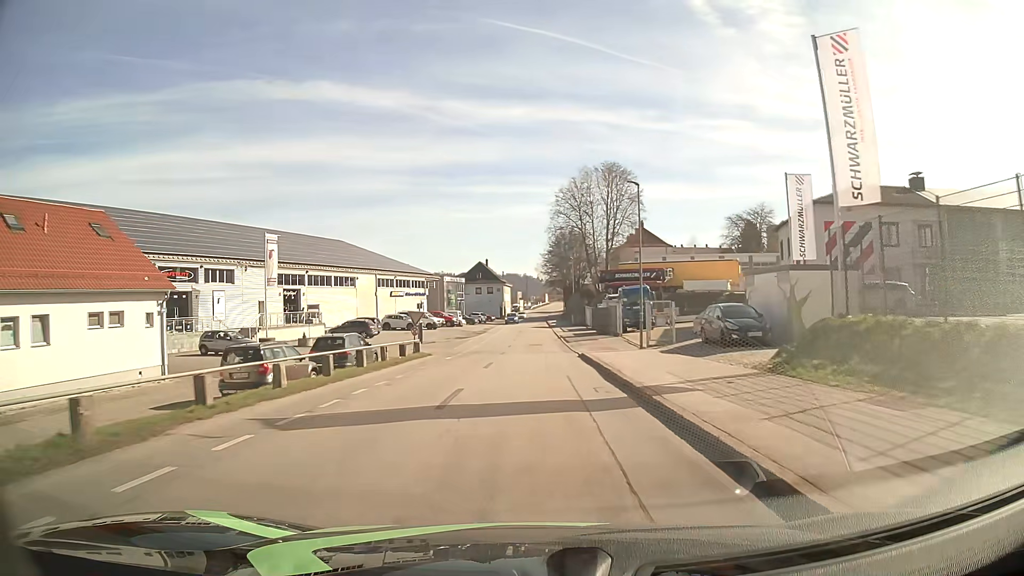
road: residential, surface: asphalt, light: Day
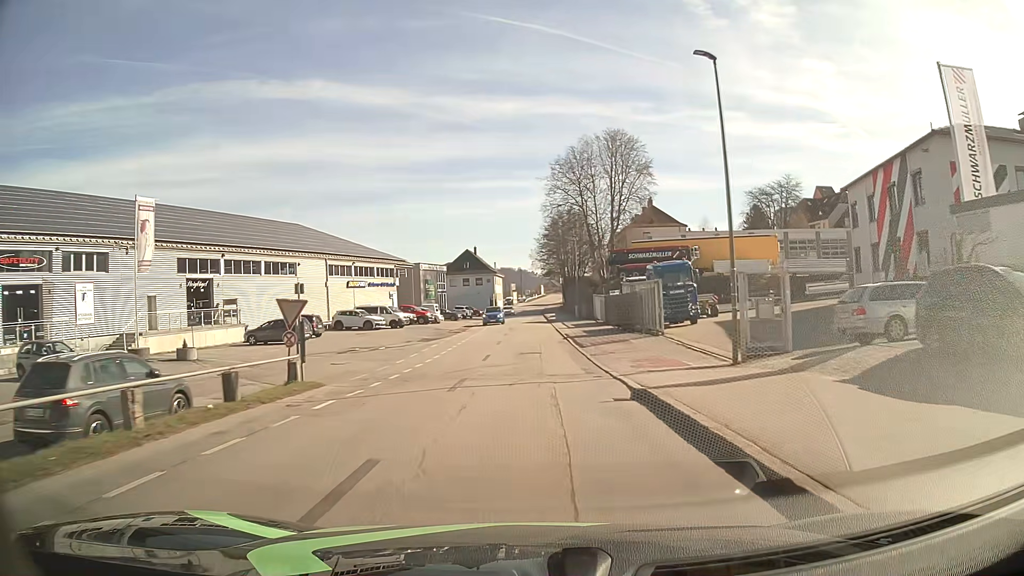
(+0.1, +16.2) m; 0°
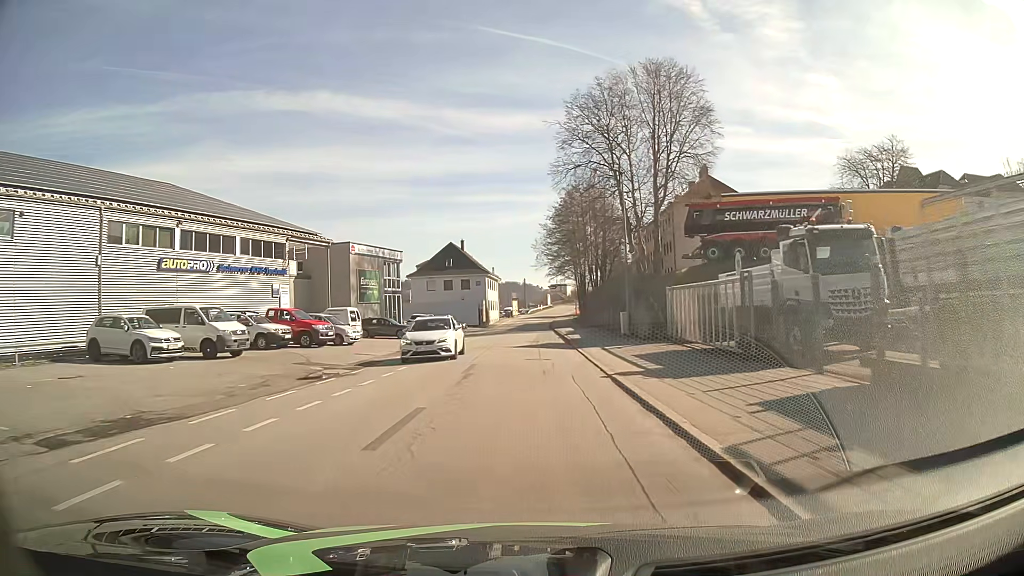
(+0.1, +33.1) m; 0°
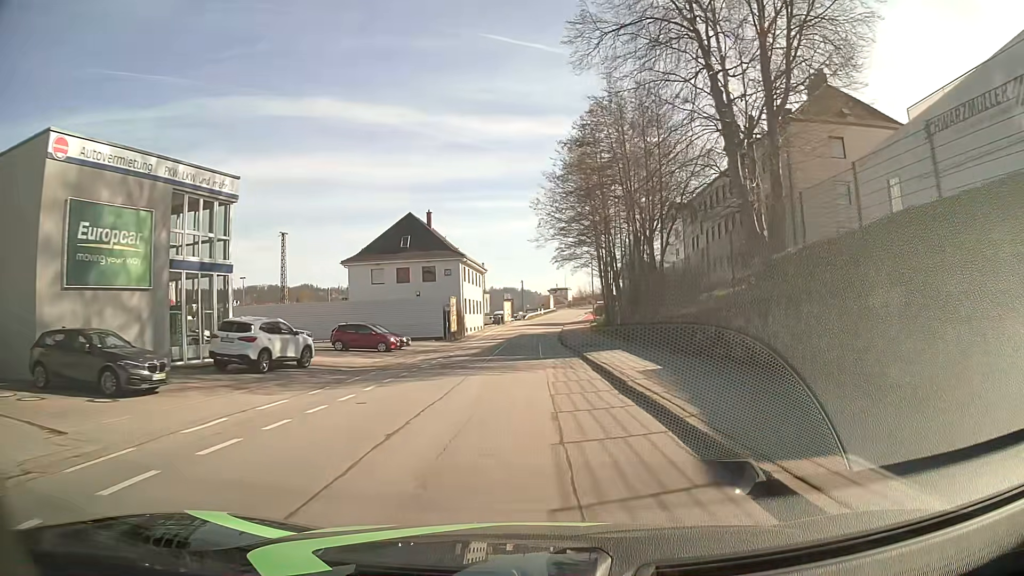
(-0.1, +33.8) m; 0°
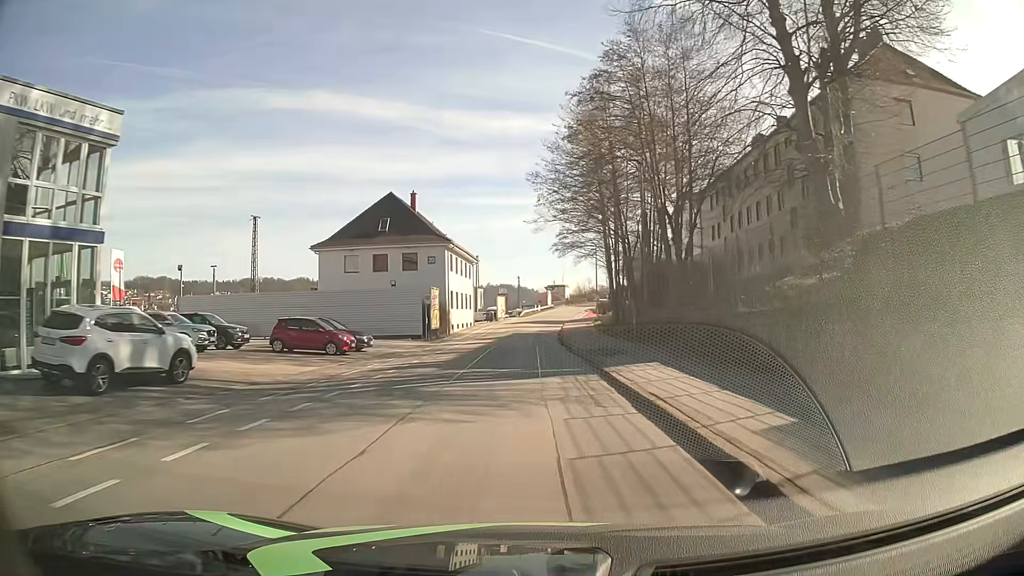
(0.0, +8.6) m; 0°
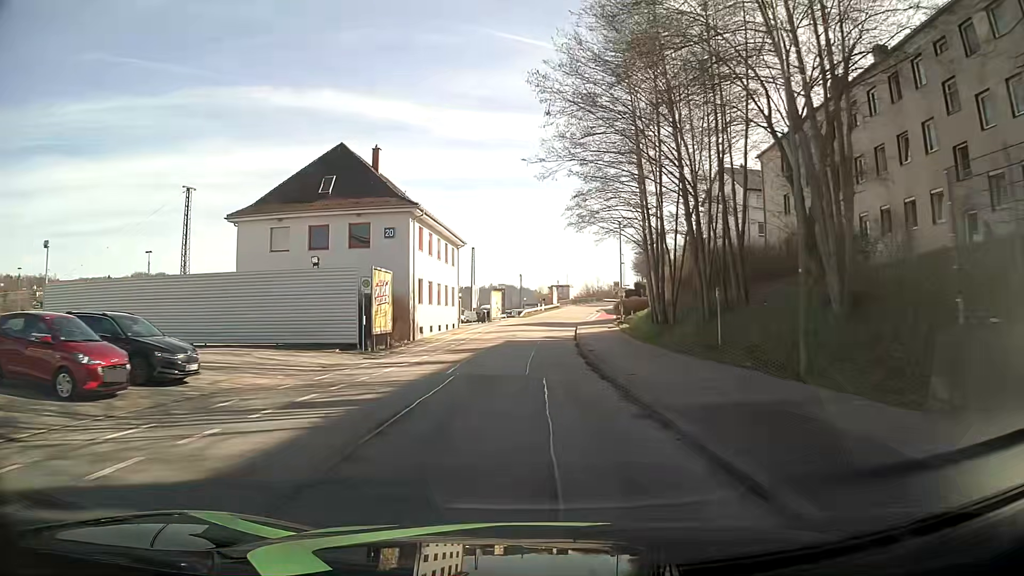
(0.0, +17.3) m; 0°
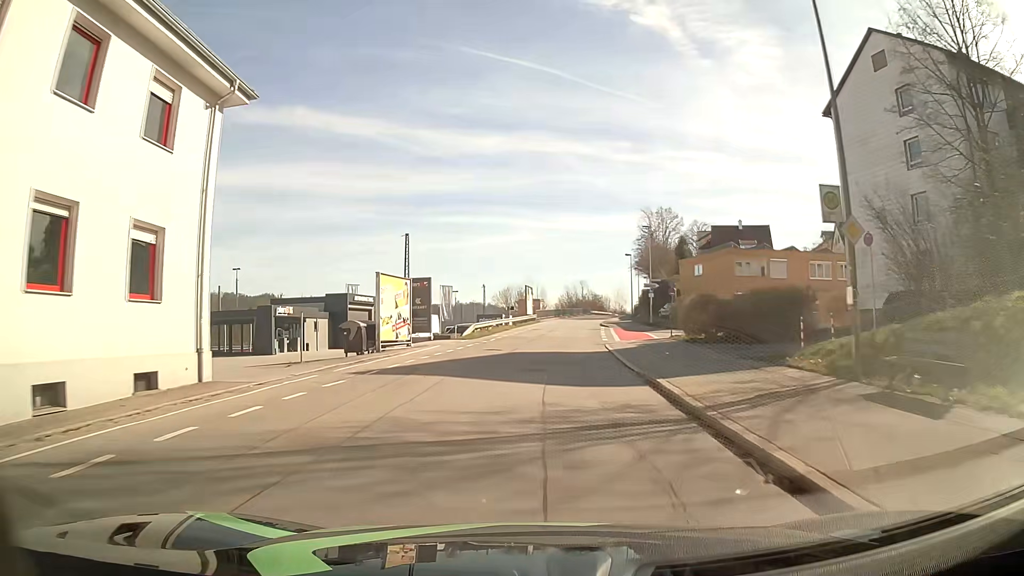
(+0.5, +41.2) m; +3°
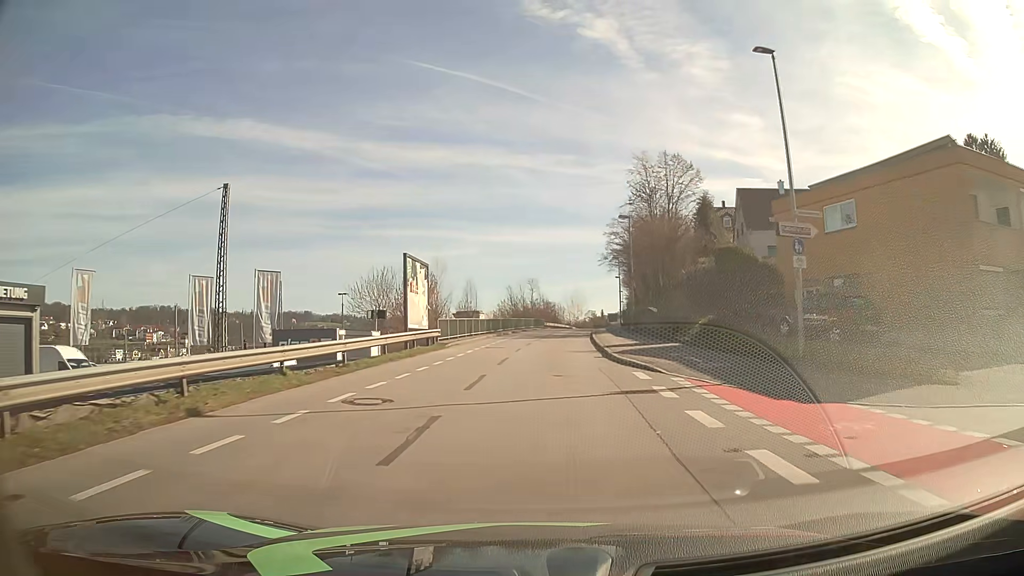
(+1.4, +39.8) m; +4°
(0, +10) (+1, +20) (+1, +30) (+2, +40) (+2, +50) (+3, +60) (+4, +70) (+6, +80) (+7, +90) (+8, +100) m
